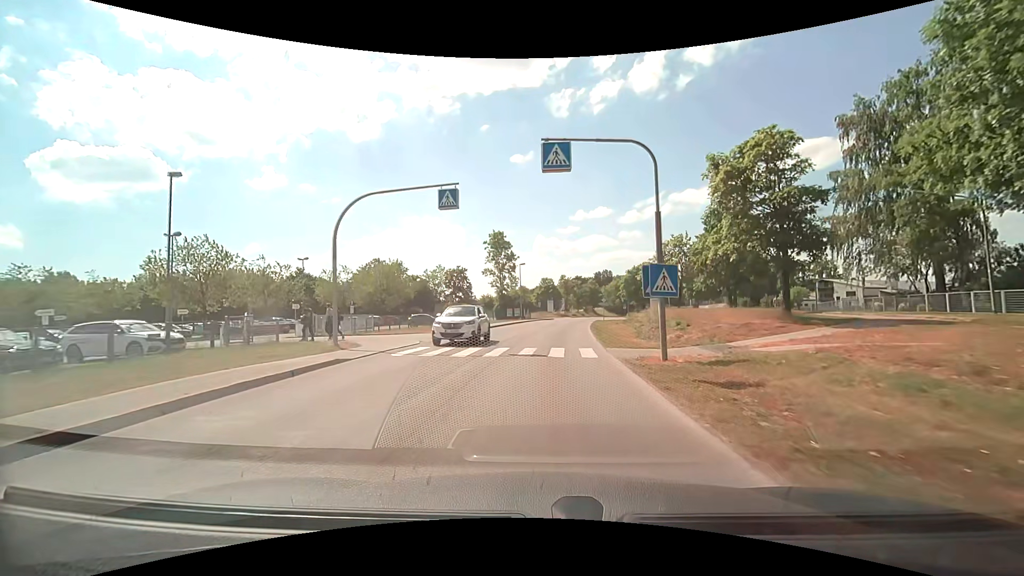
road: tertiary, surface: asphalt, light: Day
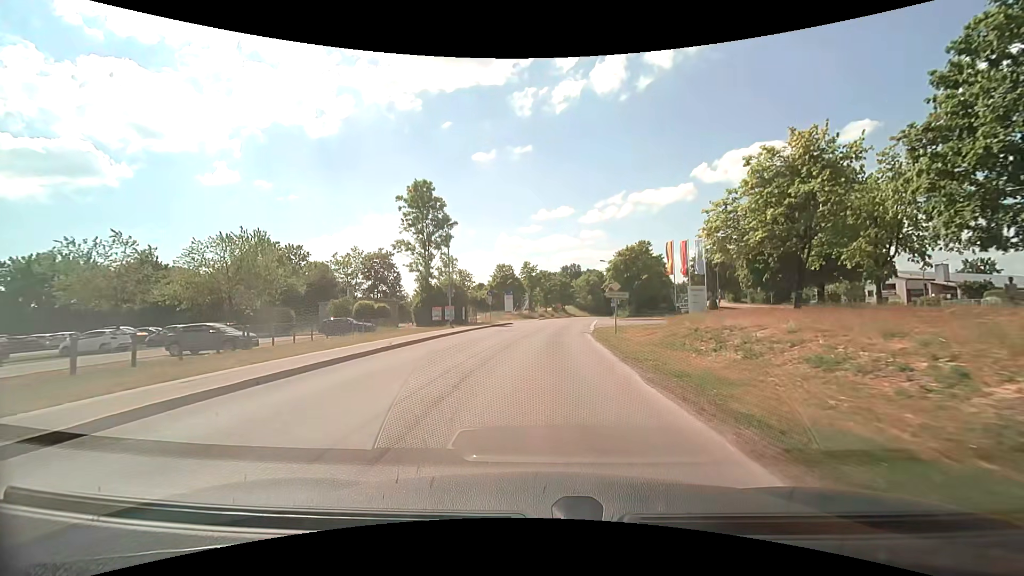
(+1.2, +31.5) m; +4°
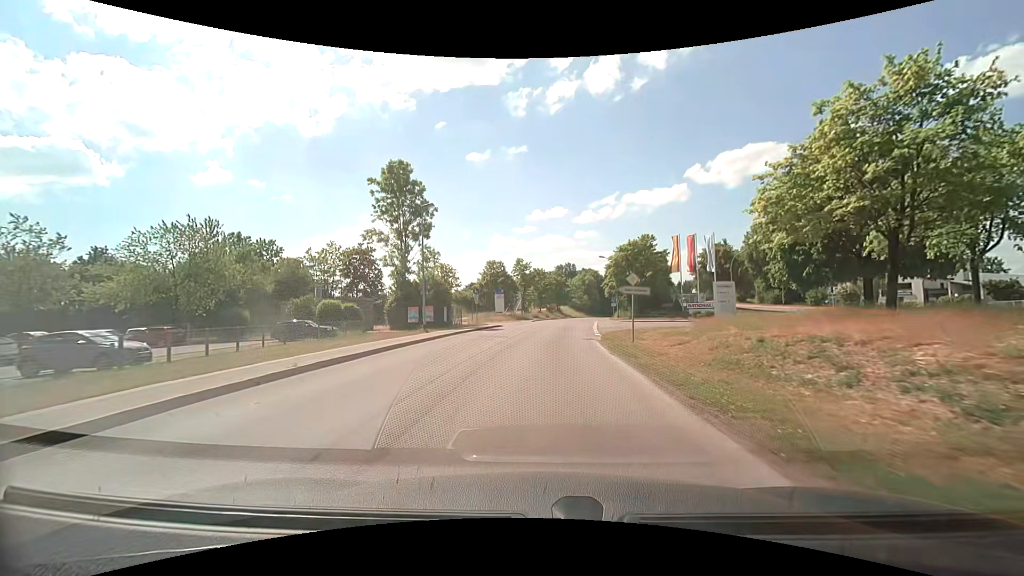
(+0.1, +6.5) m; +1°
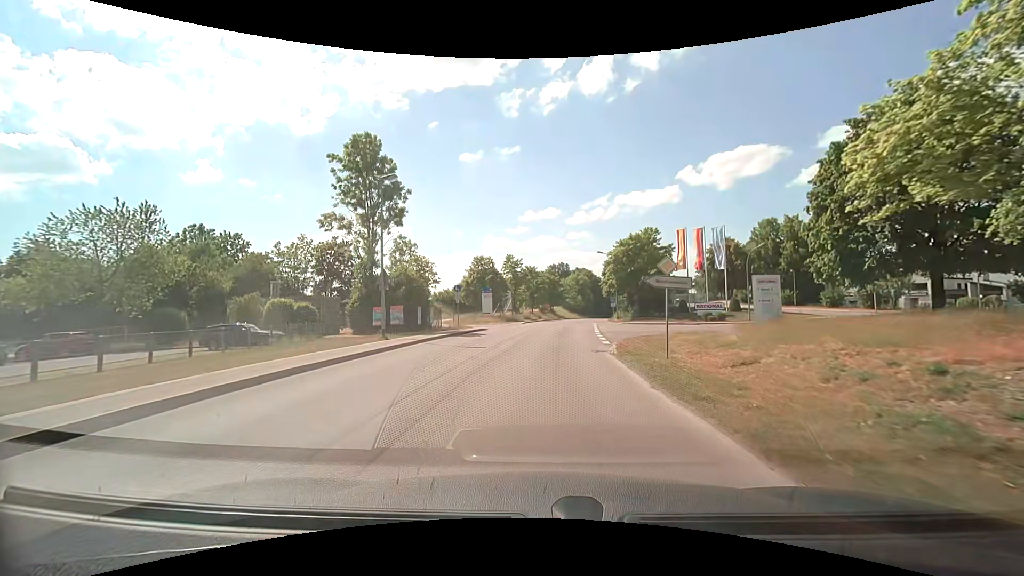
(+0.1, +6.5) m; +1°
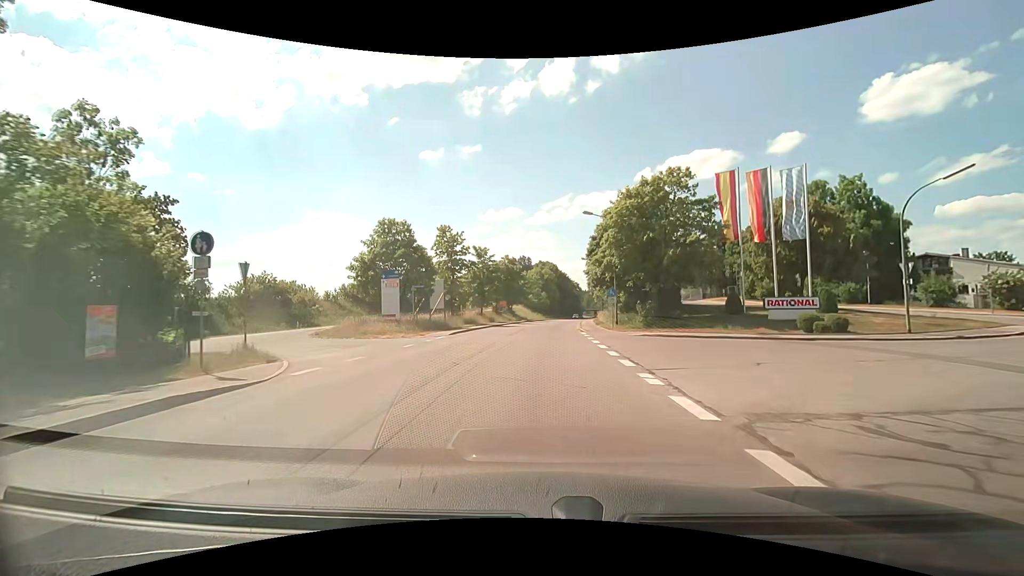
(+1.0, +26.4) m; +4°
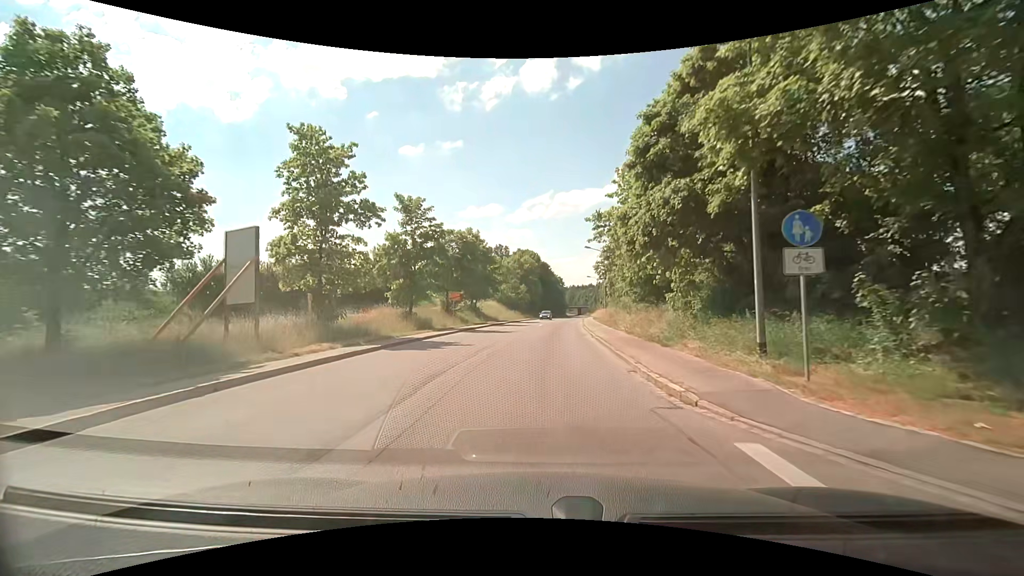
(+0.6, +27.1) m; +2°
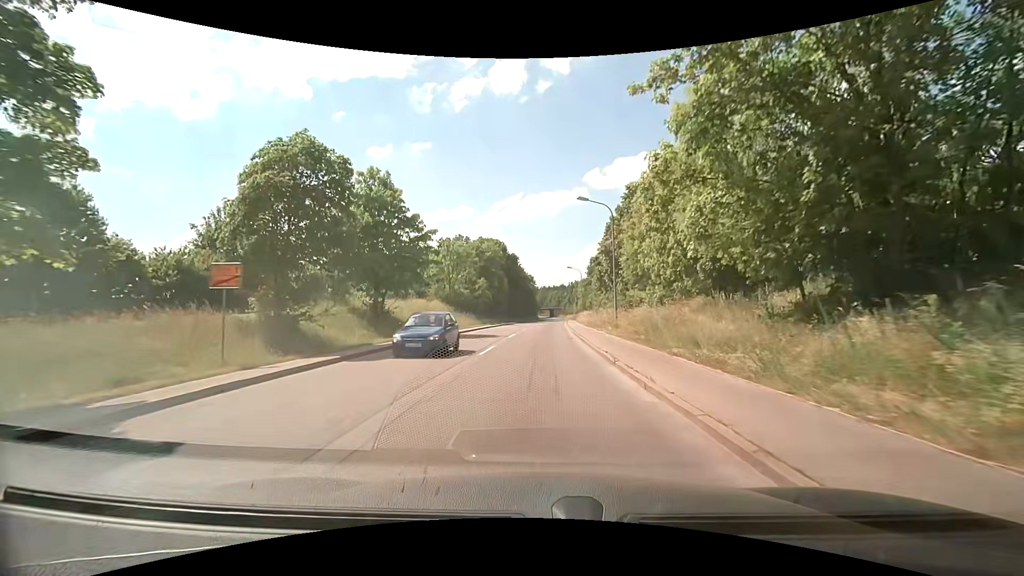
(+0.9, +27.2) m; +4°
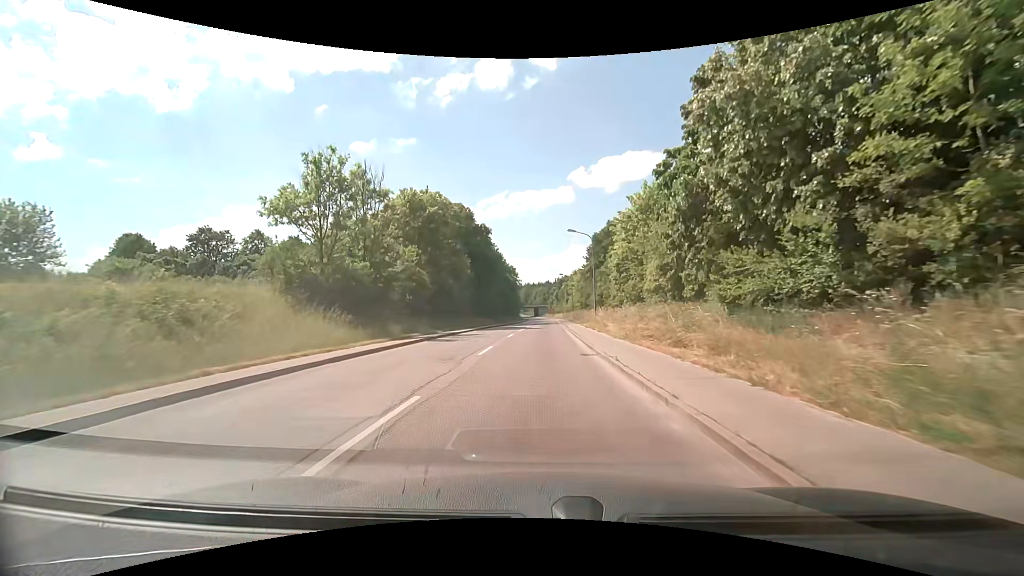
(+0.2, +36.4) m; +1°
(0, +10) (0, +20) (0, +30) (0, +40) (+1, +50) (+1, +60) (+1, +70) (+1, +80) (+2, +90) (+2, +100) m
